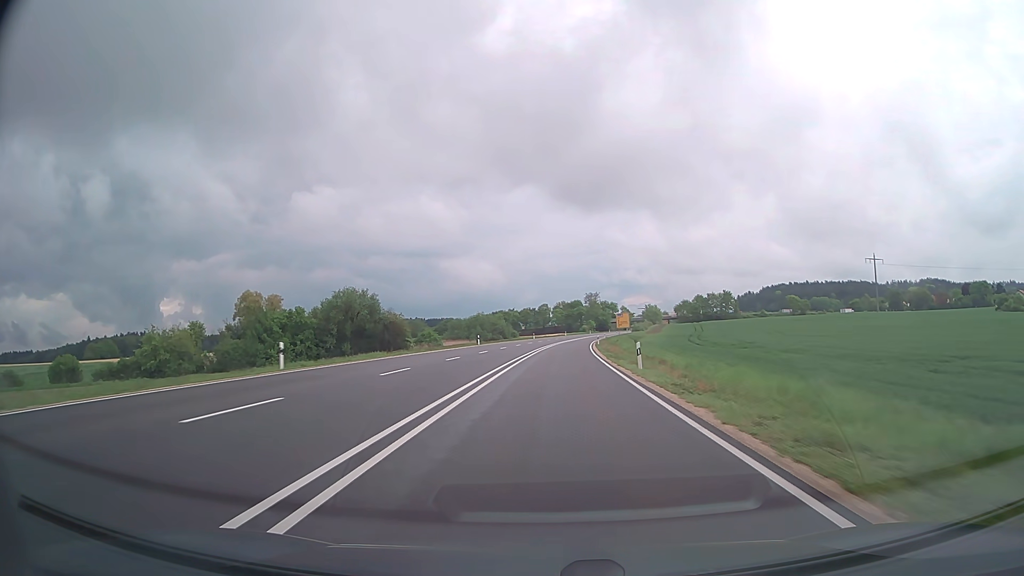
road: trunk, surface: asphalt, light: Day
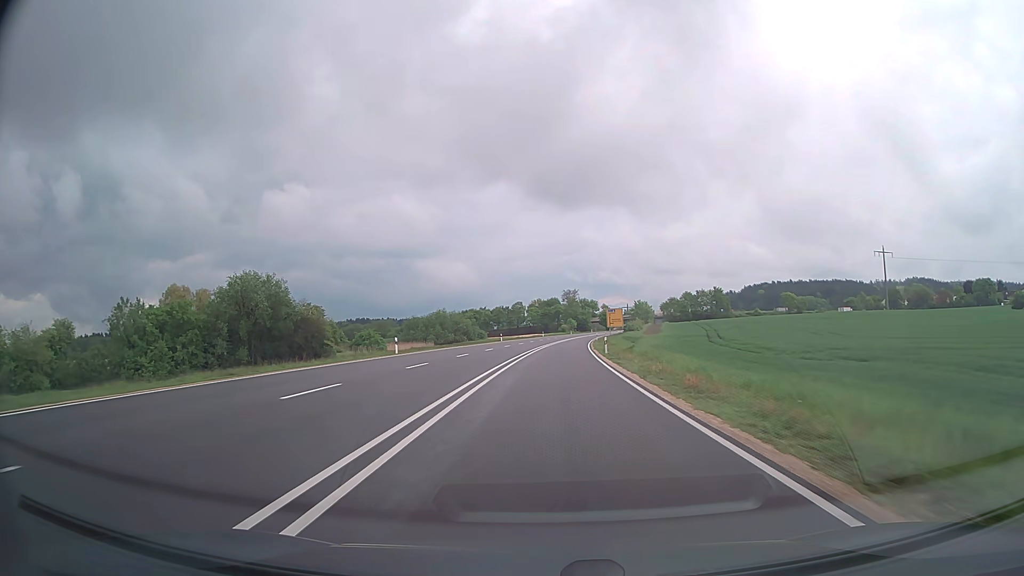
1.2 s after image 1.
(+0.6, +31.9) m; +2°
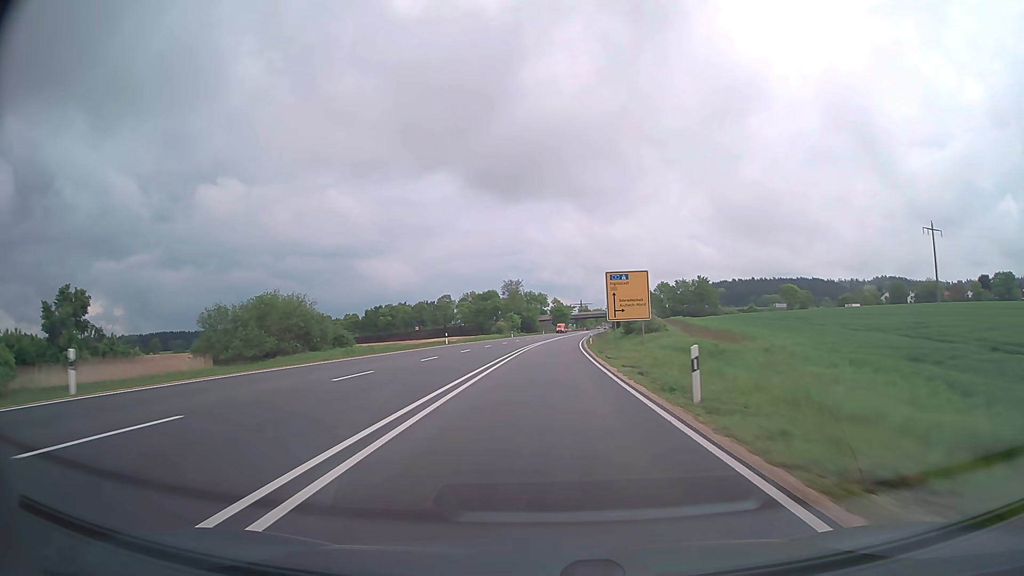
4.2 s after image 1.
(+3.5, +79.4) m; +5°
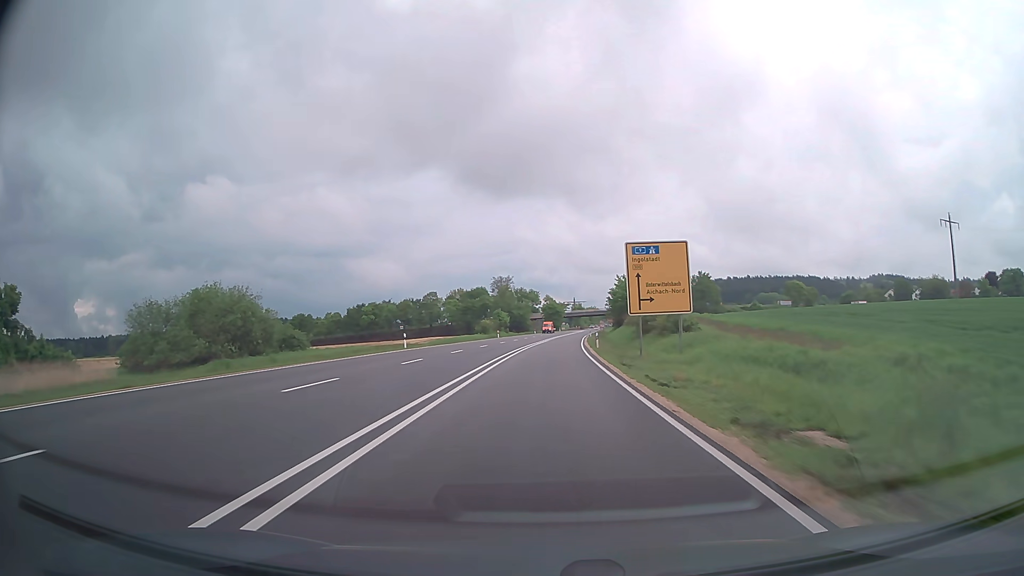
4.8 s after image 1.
(+0.1, +15.4) m; +1°
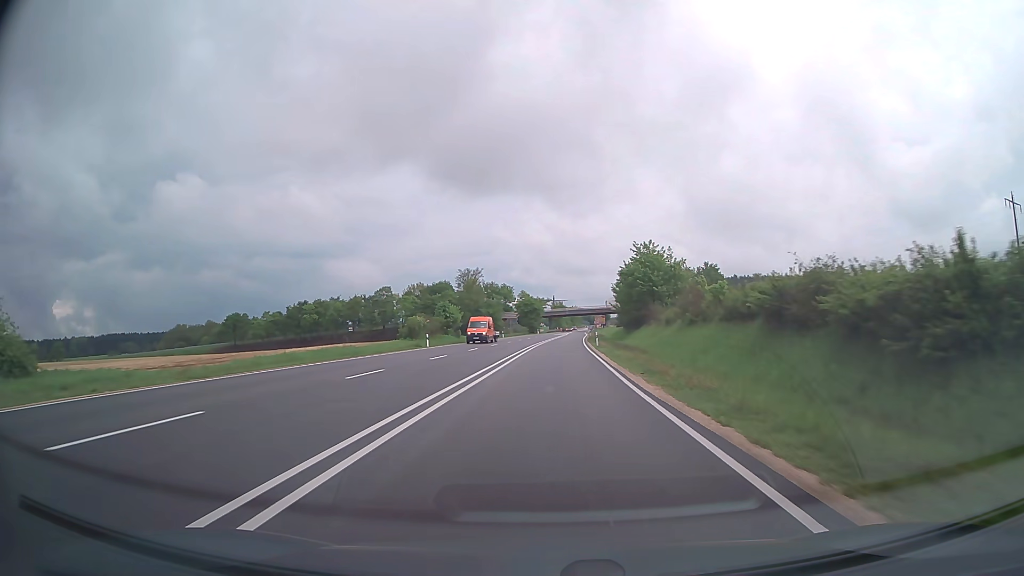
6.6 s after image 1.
(+0.7, +43.4) m; +2°
